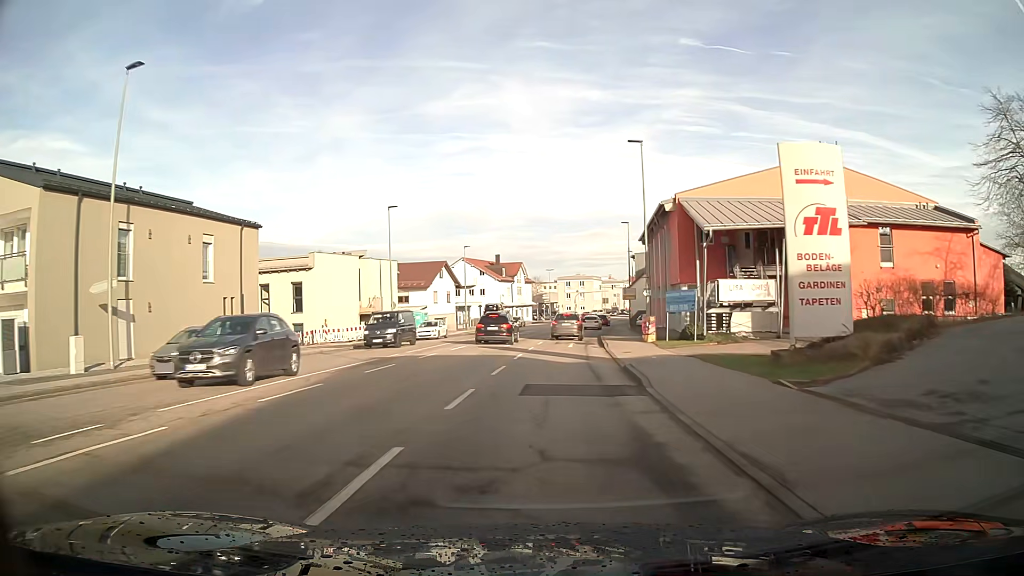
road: tertiary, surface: asphalt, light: Day
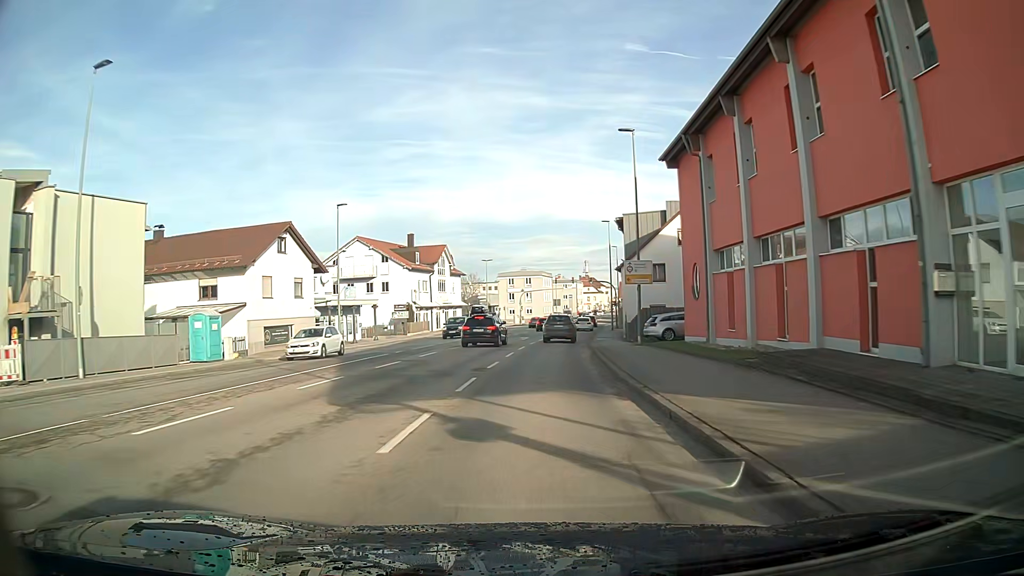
(+1.7, +33.6) m; +5°
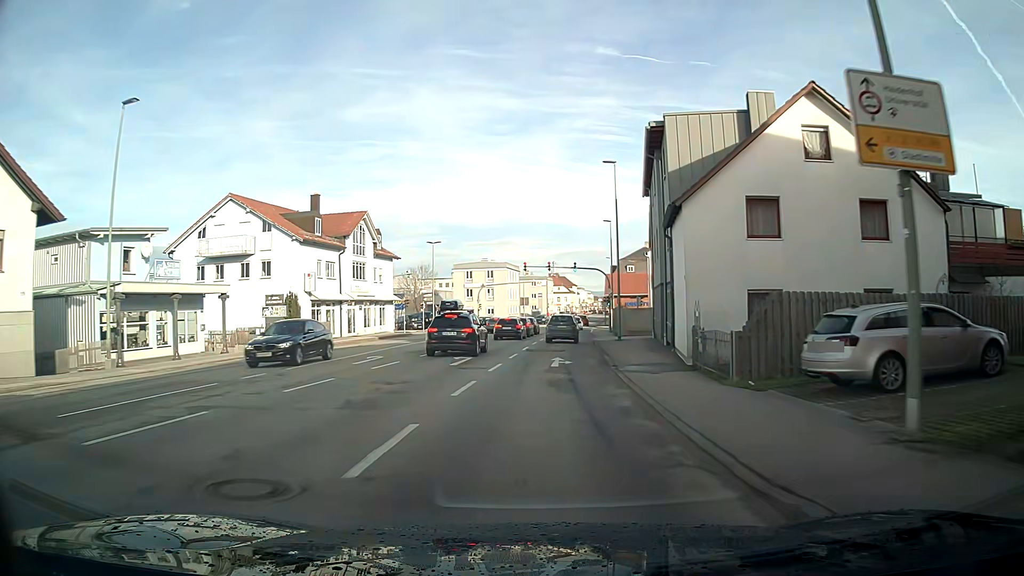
(+0.7, +25.2) m; +3°
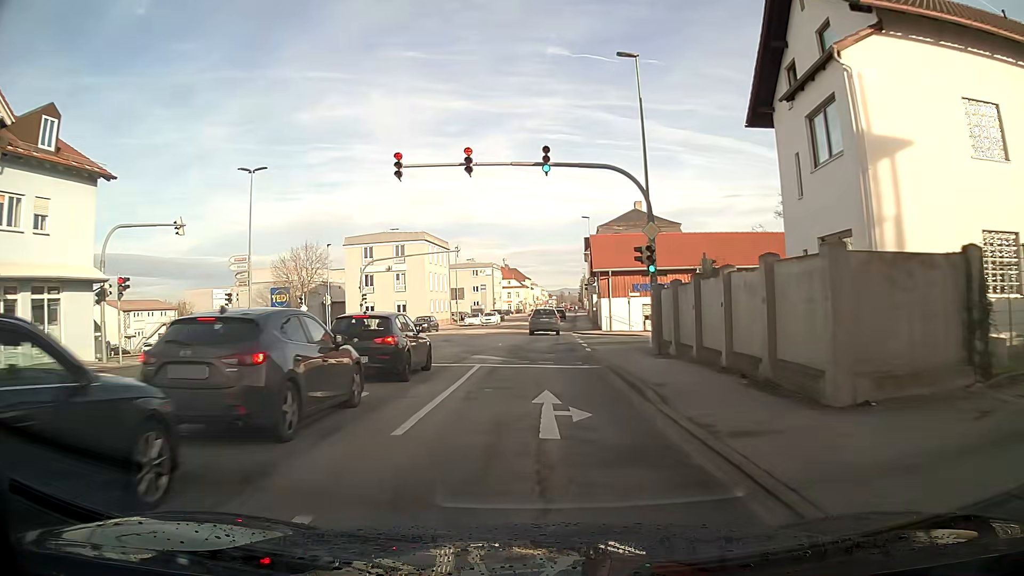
(+1.6, +40.6) m; +4°
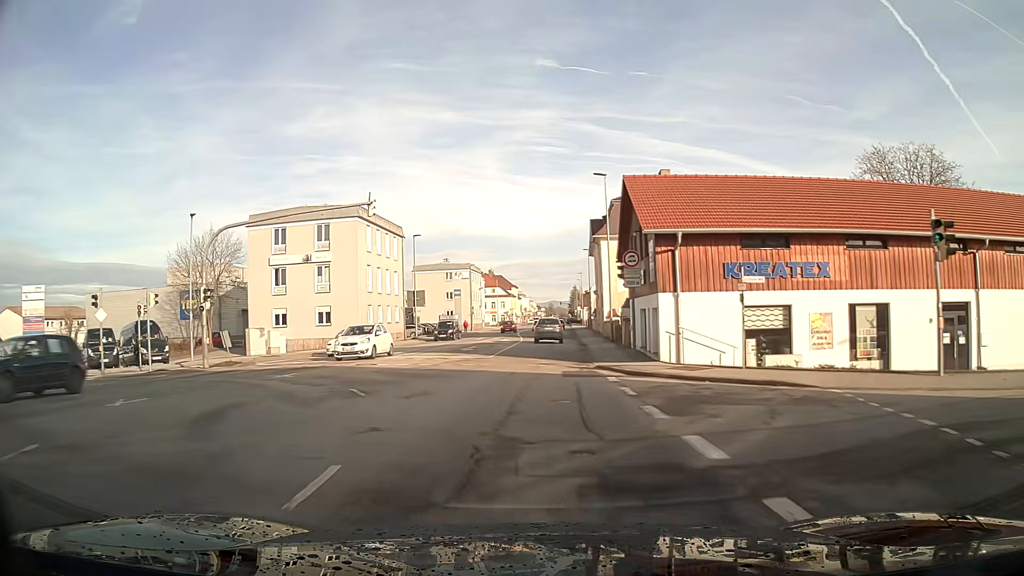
(+0.1, +23.8) m; +1°
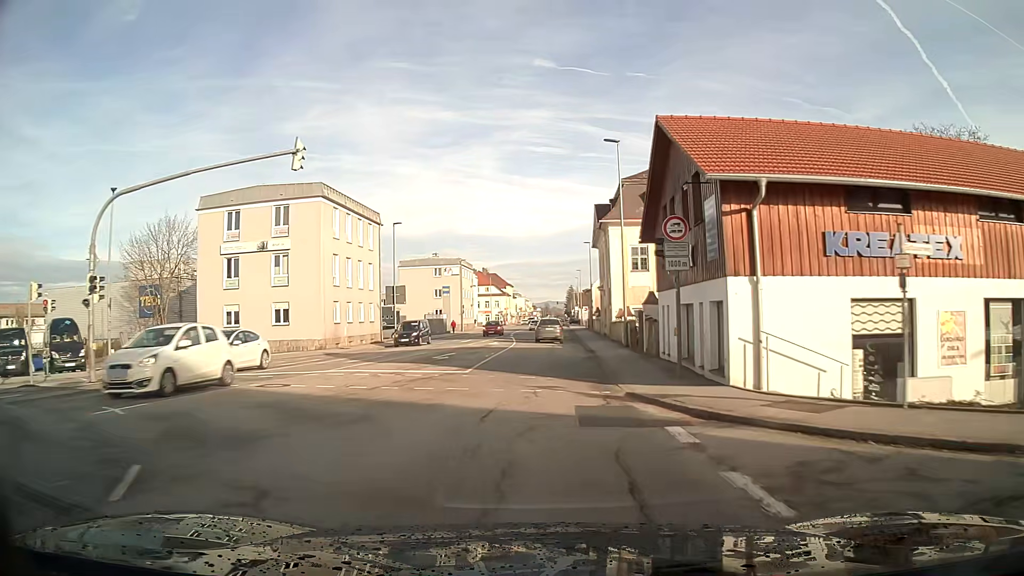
(0.0, +7.9) m; 0°
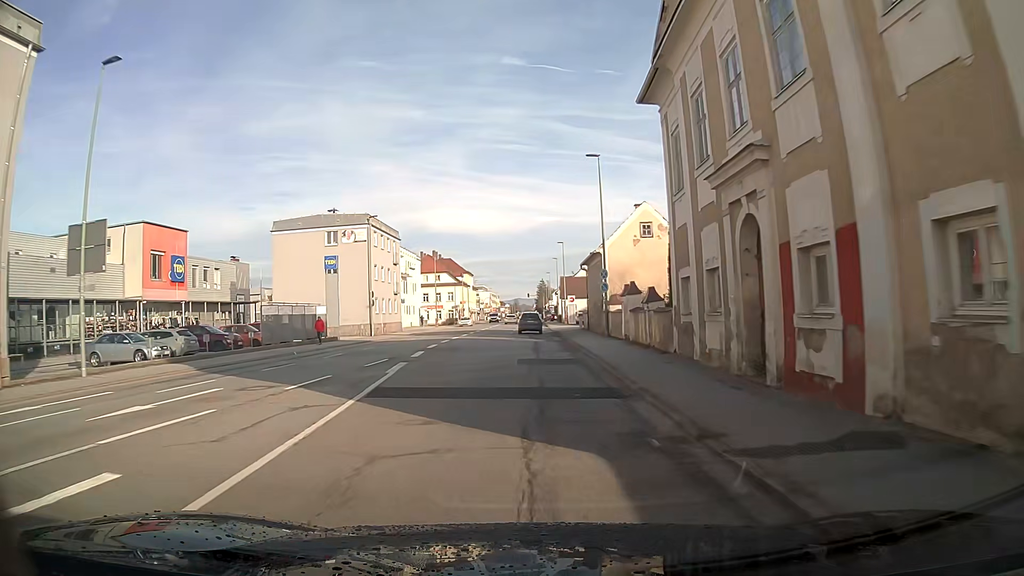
(+1.0, +39.9) m; +3°
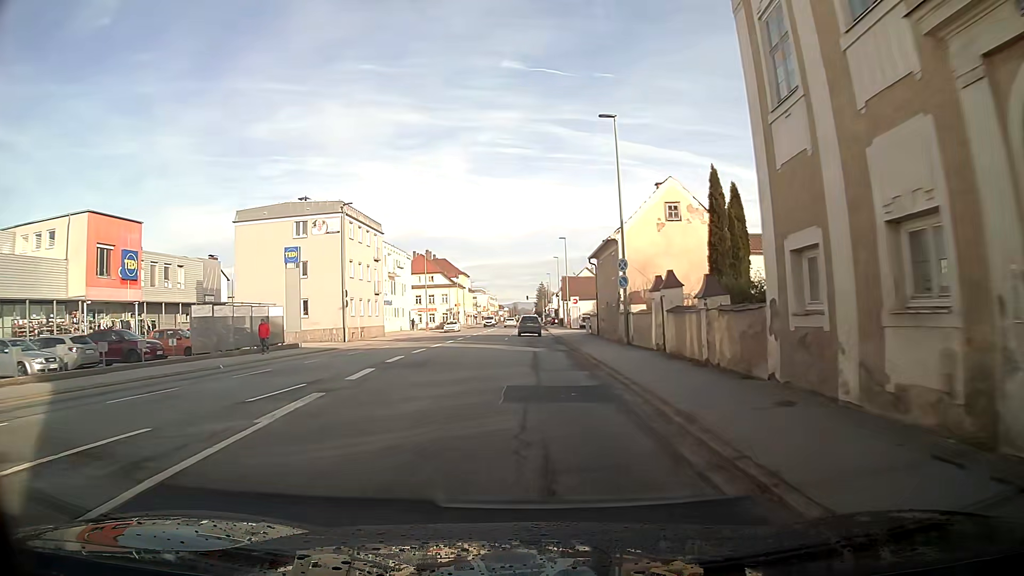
(0.0, +8.1) m; 0°
